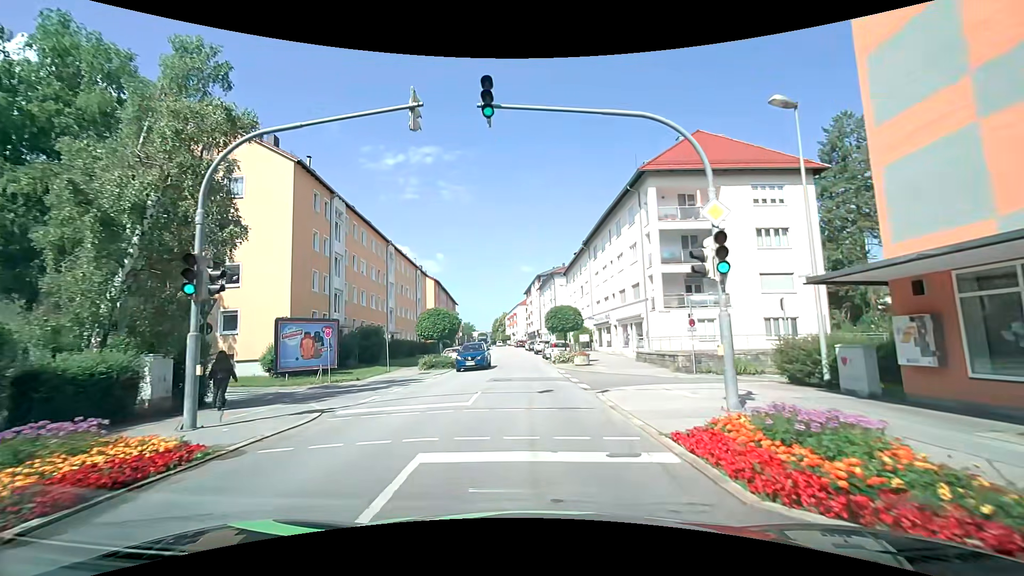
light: Day
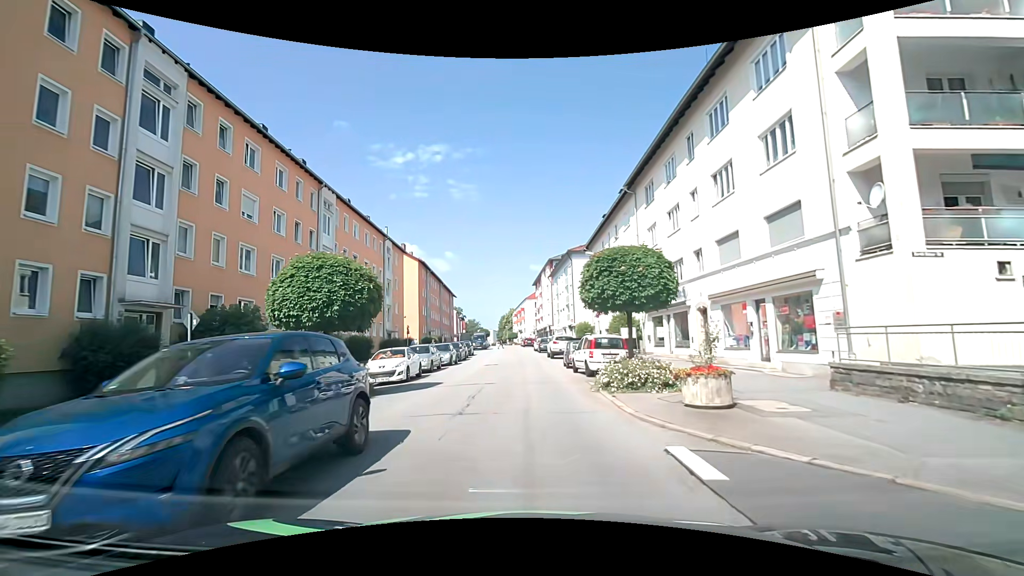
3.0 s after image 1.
(-0.2, +19.9) m; -1°
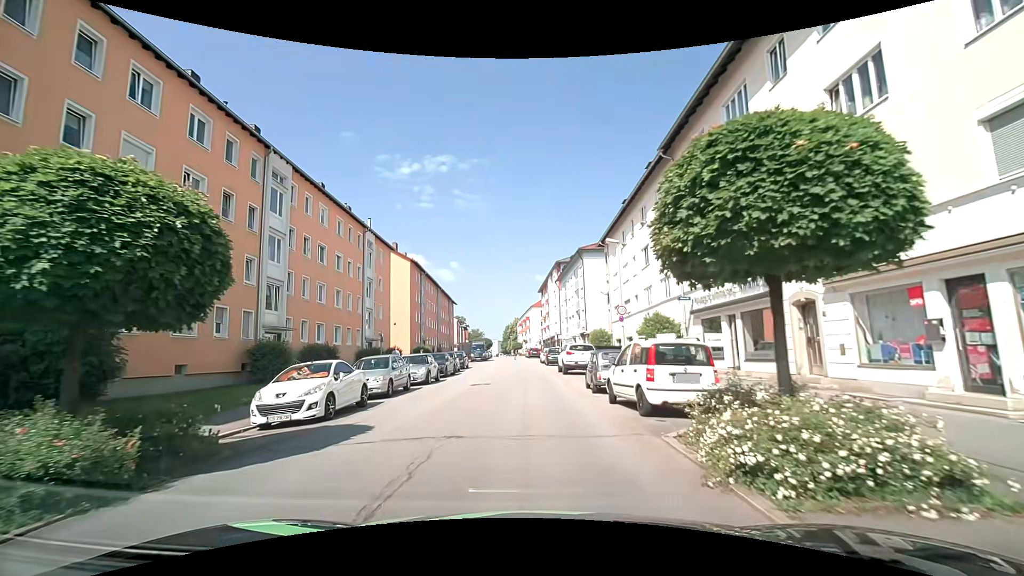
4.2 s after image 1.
(0.0, +8.2) m; +1°
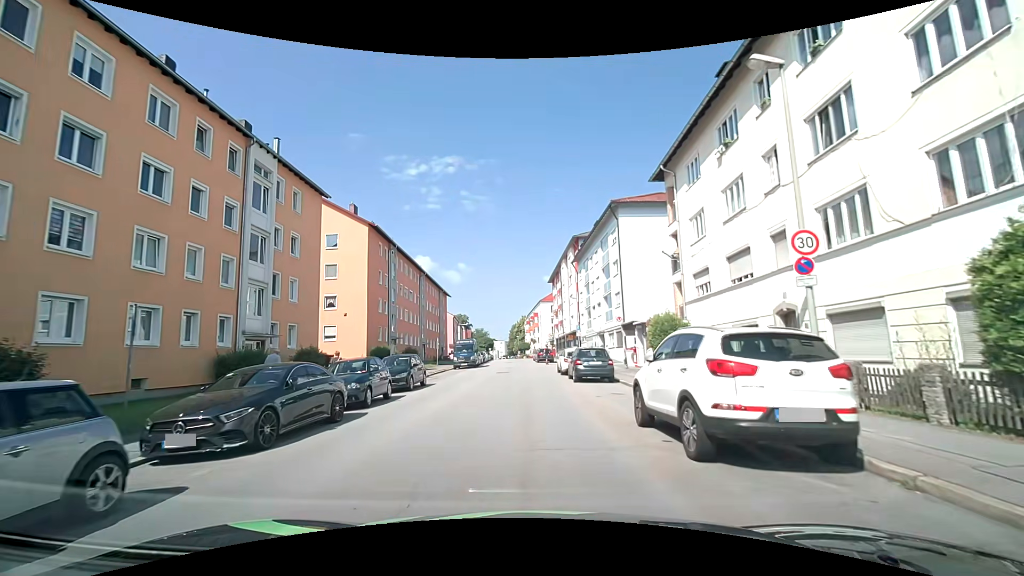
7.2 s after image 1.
(-0.5, +19.8) m; -2°
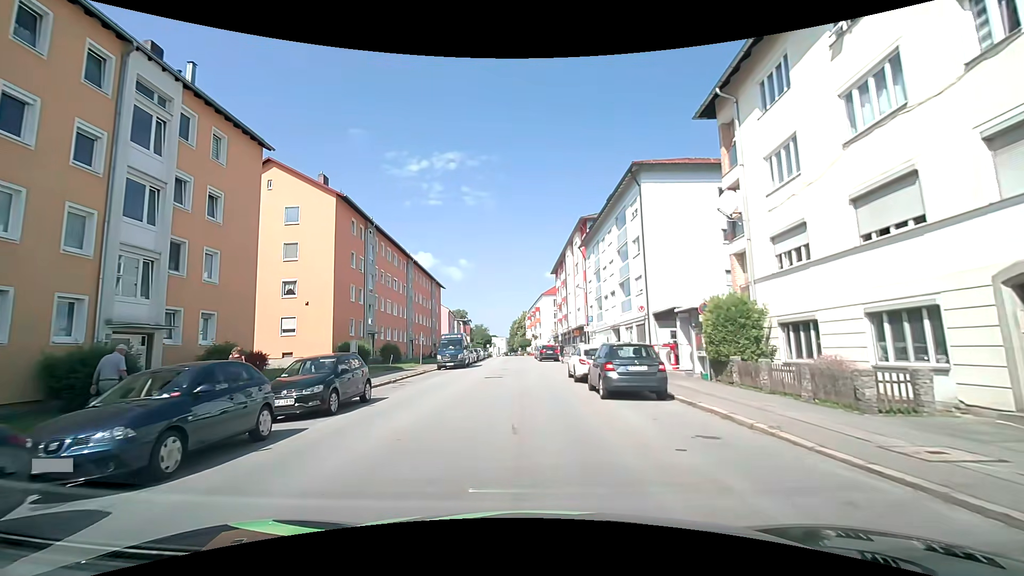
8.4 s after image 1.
(0.0, +7.9) m; 0°
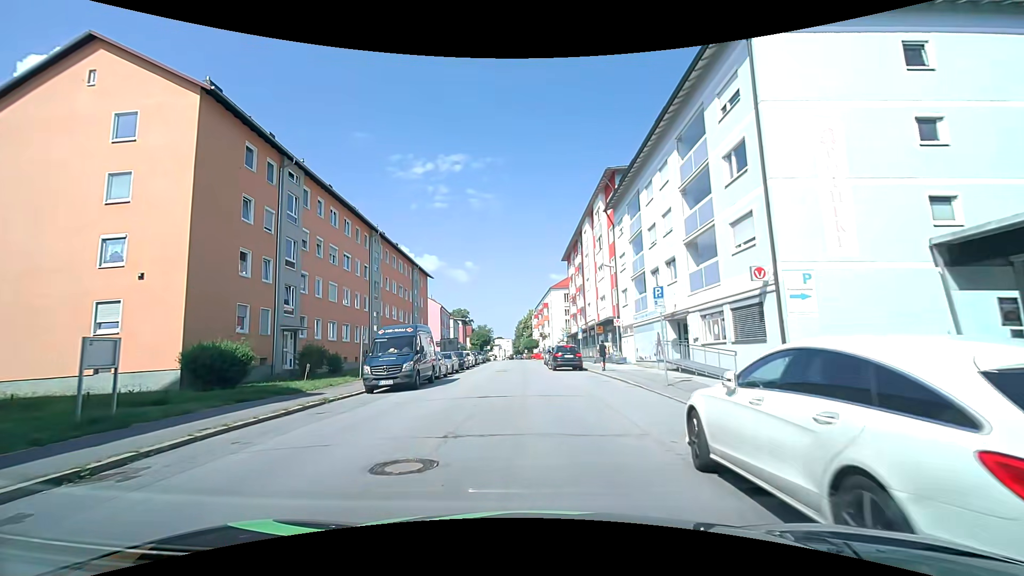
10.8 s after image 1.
(-0.2, +16.4) m; -1°
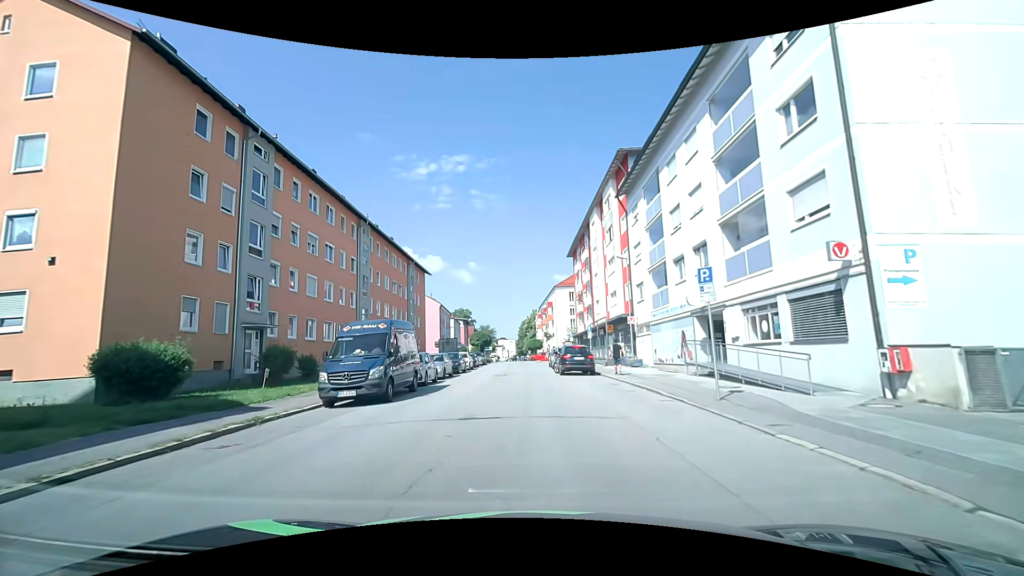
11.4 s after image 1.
(0.0, +4.2) m; 0°
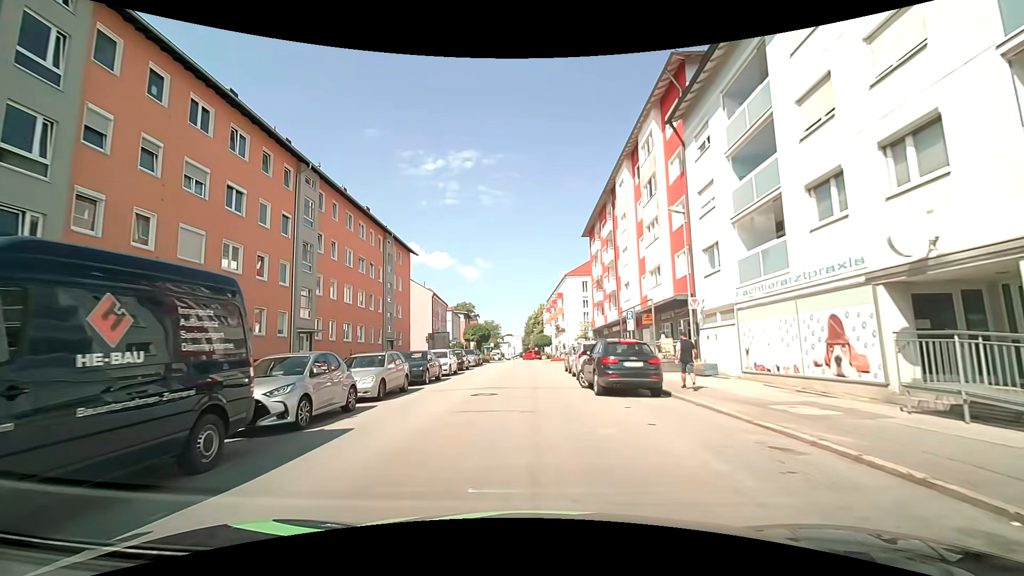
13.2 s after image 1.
(-0.1, +12.2) m; -1°
